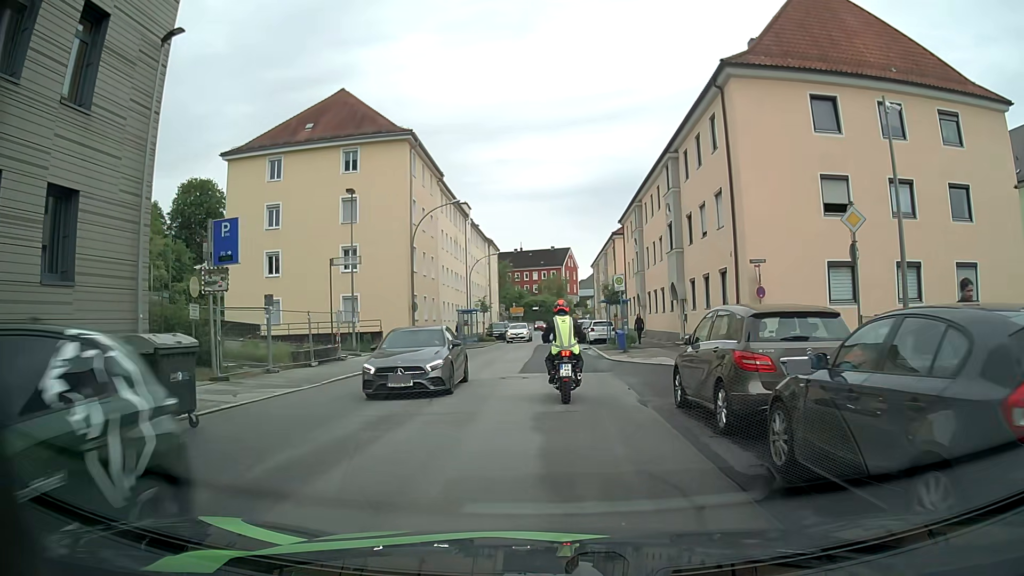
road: tertiary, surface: asphalt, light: Day
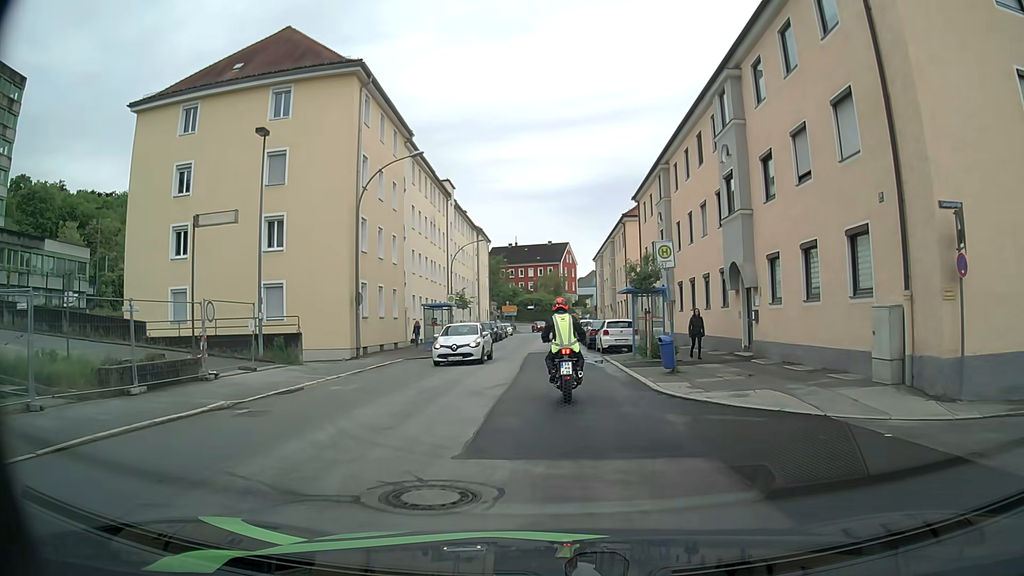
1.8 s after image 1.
(+0.1, +11.7) m; +1°
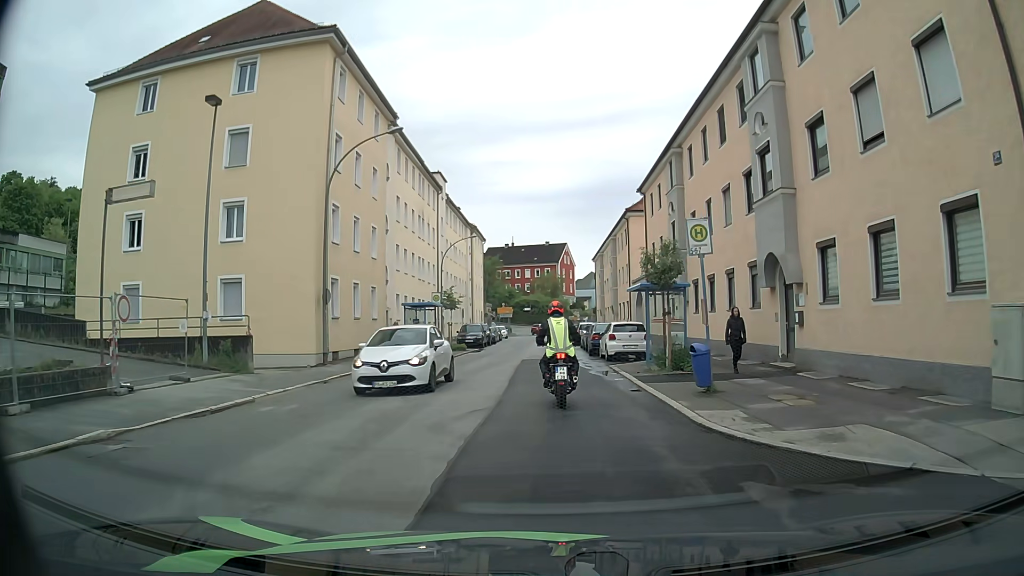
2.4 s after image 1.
(0.0, +4.1) m; 0°
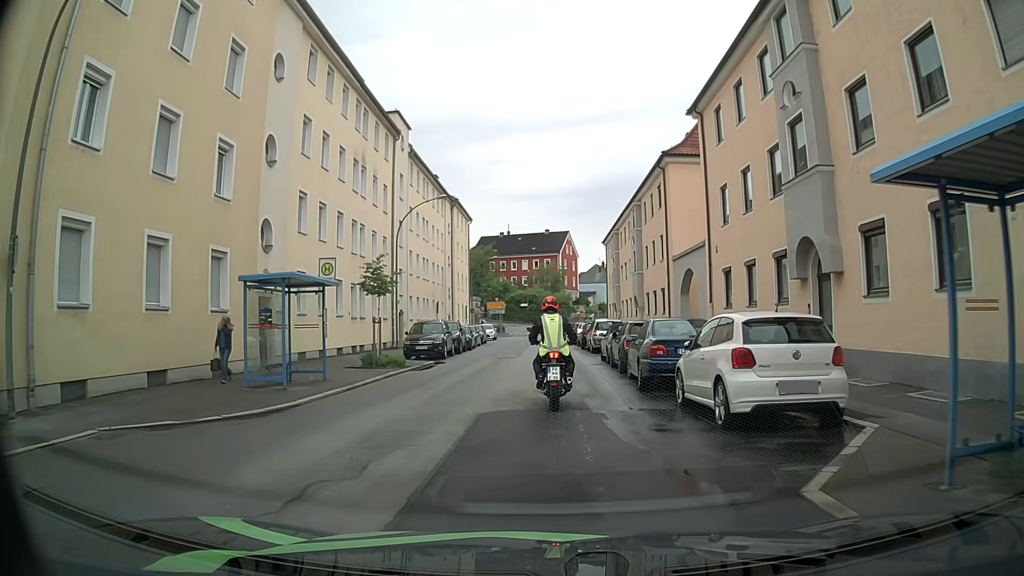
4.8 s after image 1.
(0.0, +16.7) m; 0°
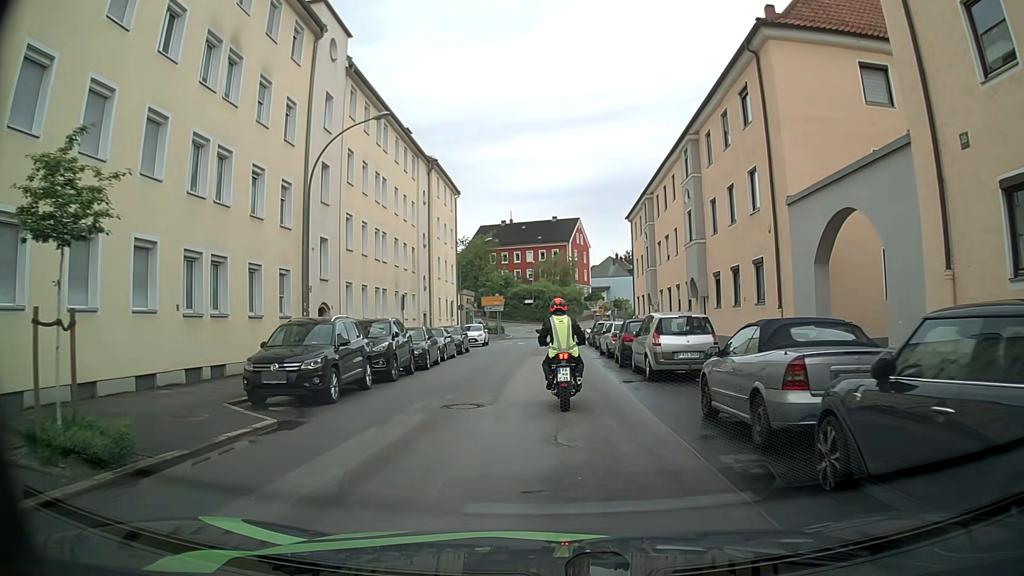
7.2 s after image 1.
(-0.2, +16.1) m; -1°
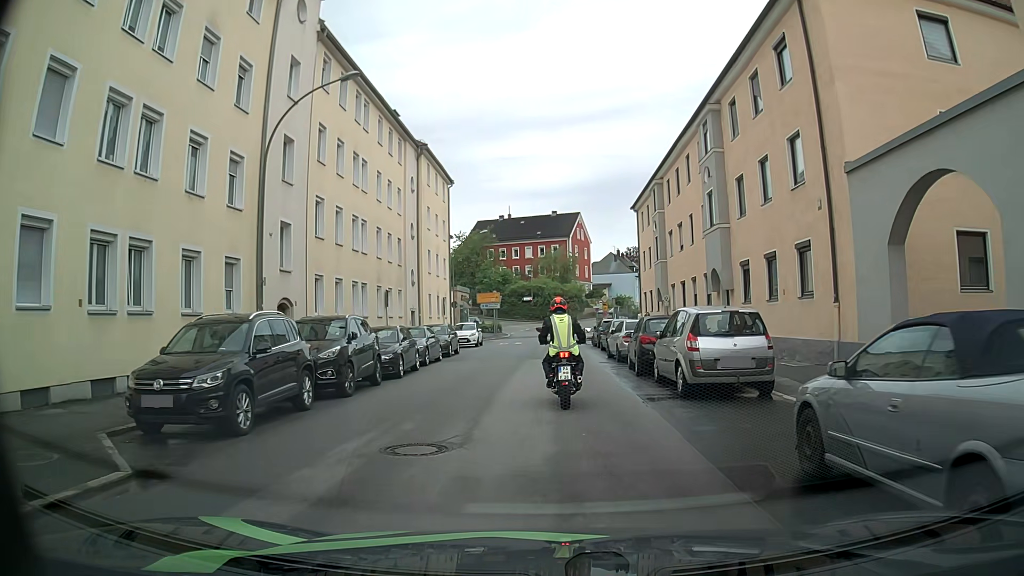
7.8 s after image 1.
(0.0, +4.0) m; +1°
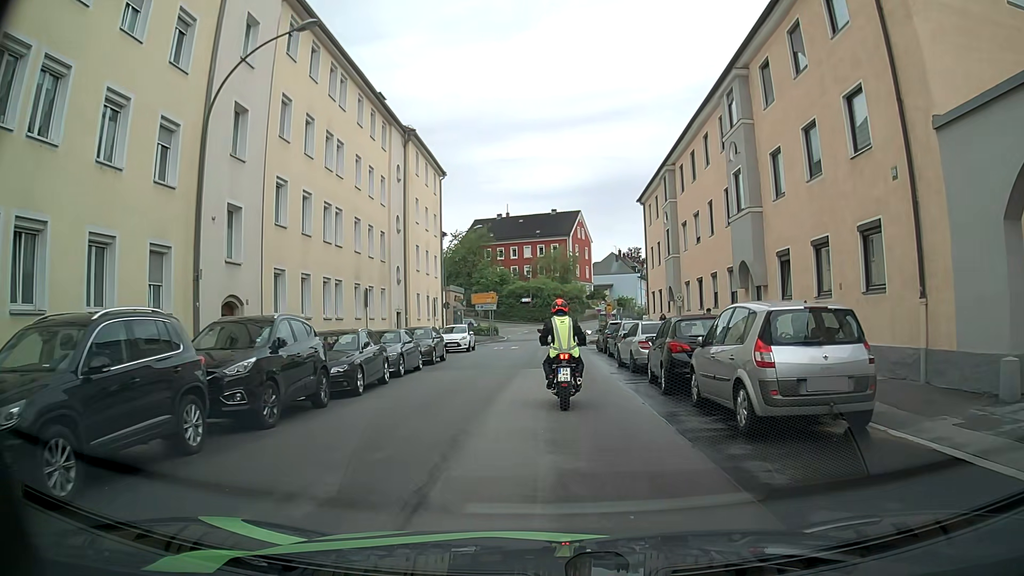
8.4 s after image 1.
(0.0, +4.0) m; -1°
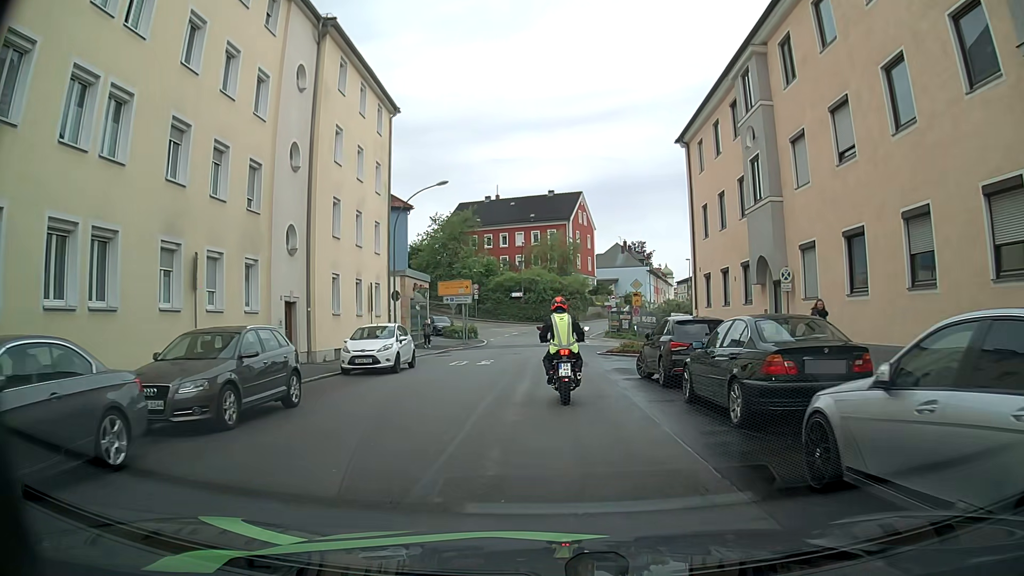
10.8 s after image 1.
(+0.3, +16.3) m; 0°
(0, +10) (0, +20) (+1, +30) (+1, +40) (+2, +50) (+3, +60) (+6, +69) (+10, +78) (+14, +88) (+18, +97) m
